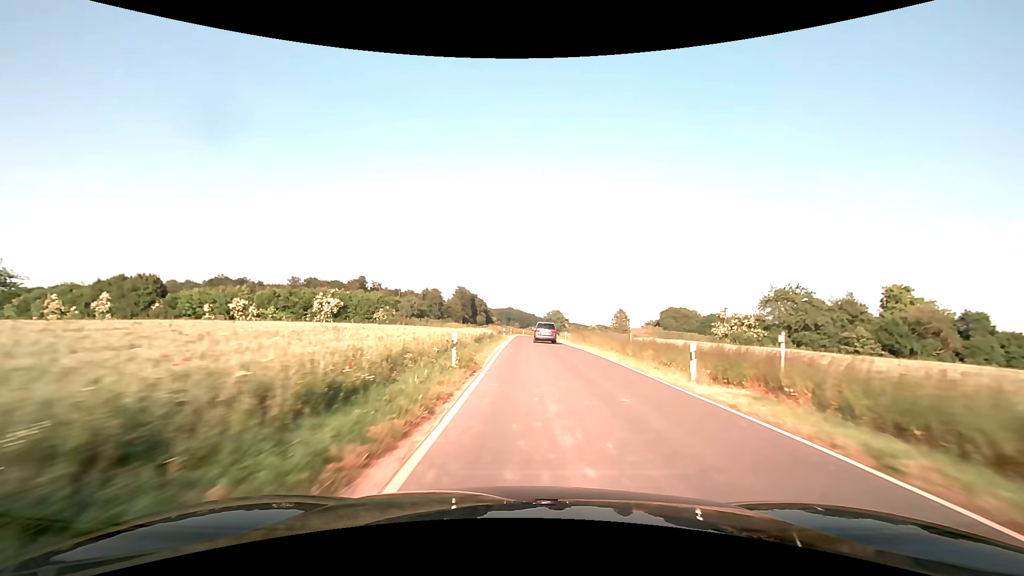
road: tertiary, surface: asphalt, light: Day
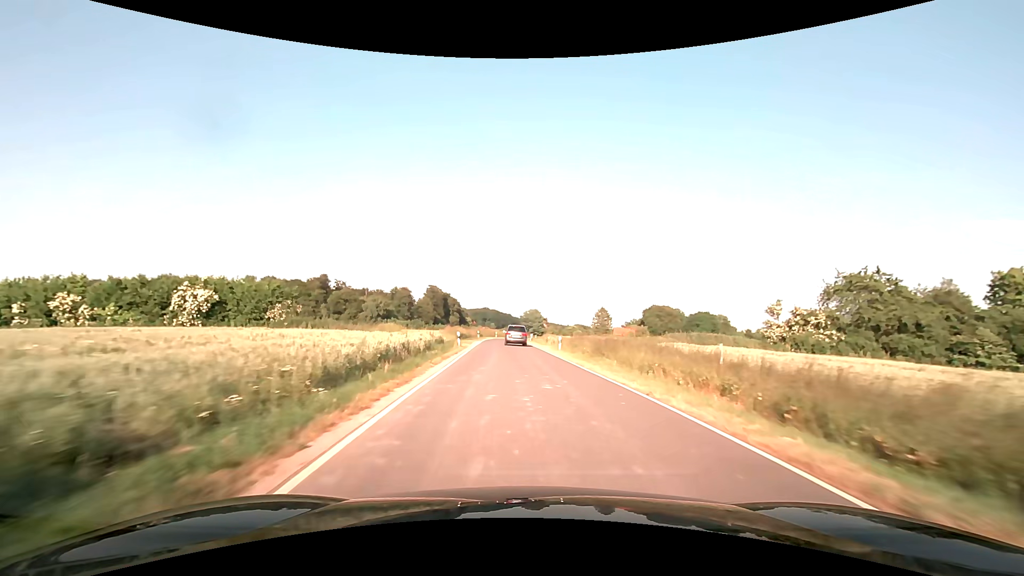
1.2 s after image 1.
(+0.7, +21.4) m; +3°
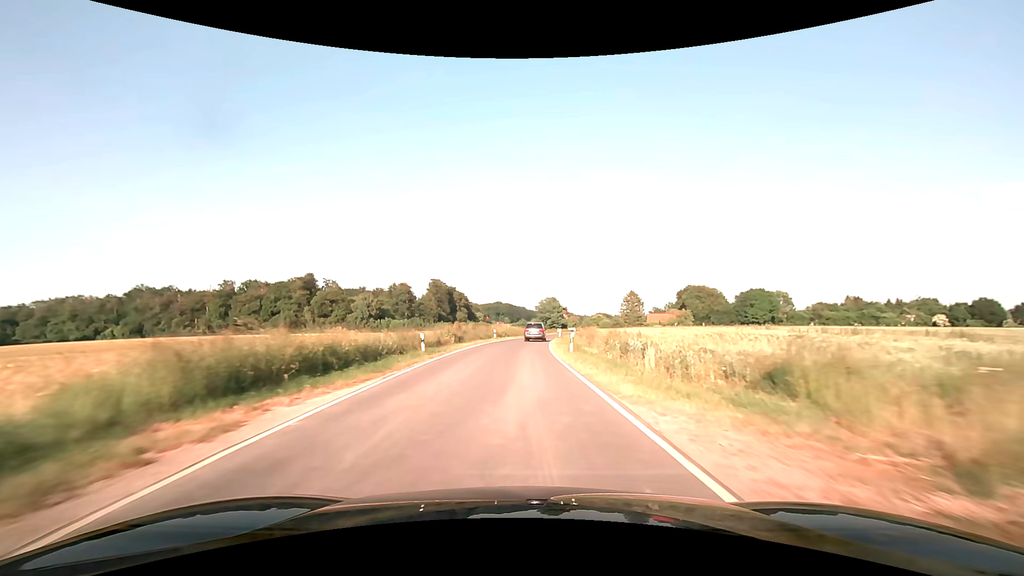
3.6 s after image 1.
(-0.4, +41.7) m; -2°
(0, +10) (0, +20) (0, +30) (0, +40) (+1, +50) (+2, +60) (+3, +70) (+4, +80) (+6, +90) (+7, +100) m
